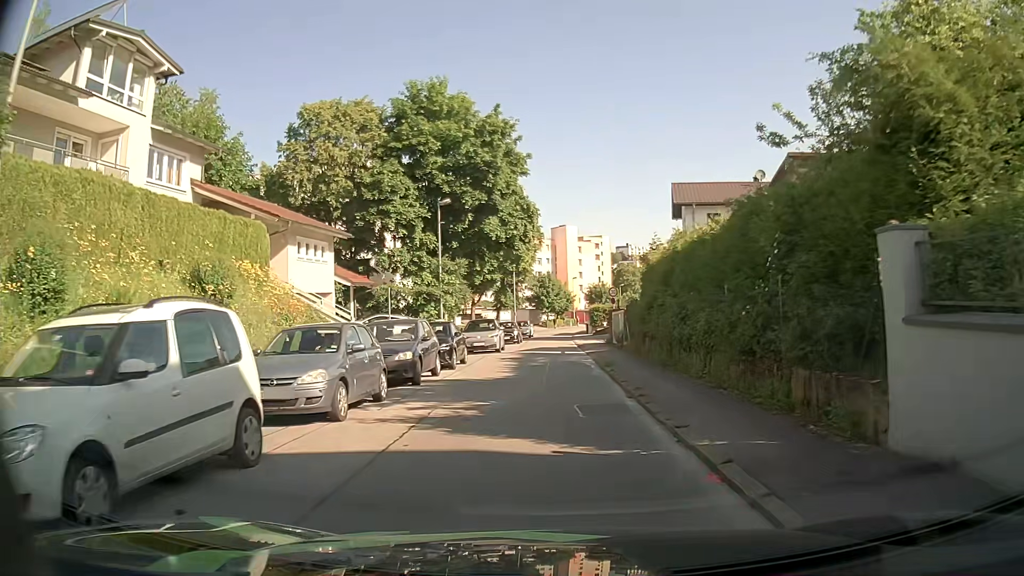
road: residential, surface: asphalt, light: Day
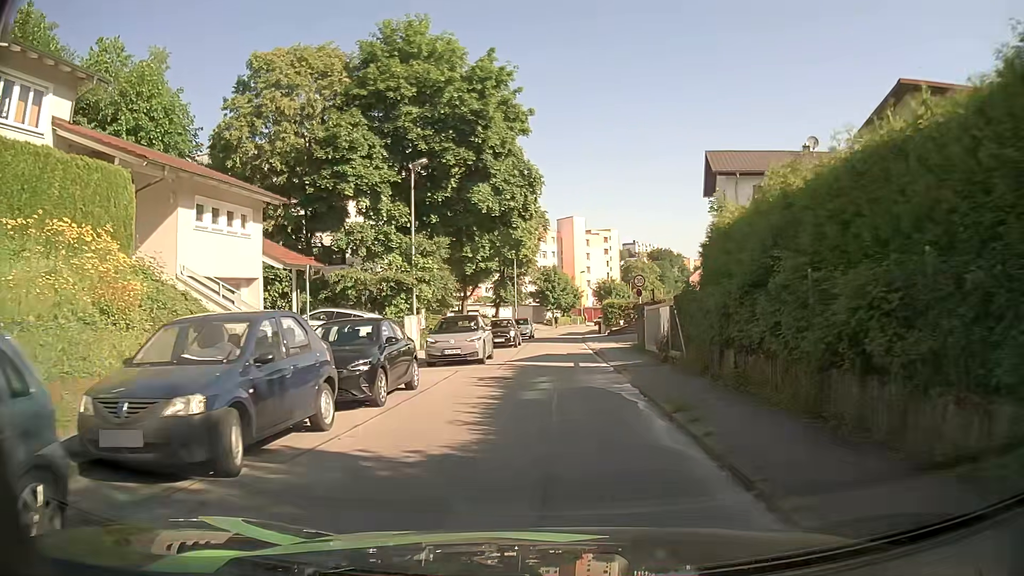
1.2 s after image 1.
(-0.1, +9.4) m; -1°
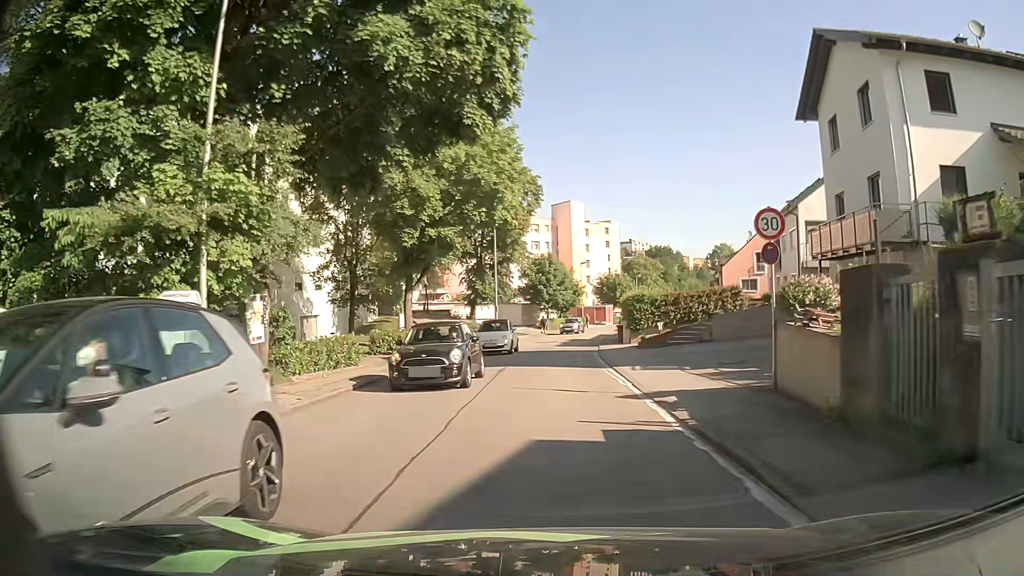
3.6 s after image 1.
(+0.1, +18.8) m; +1°
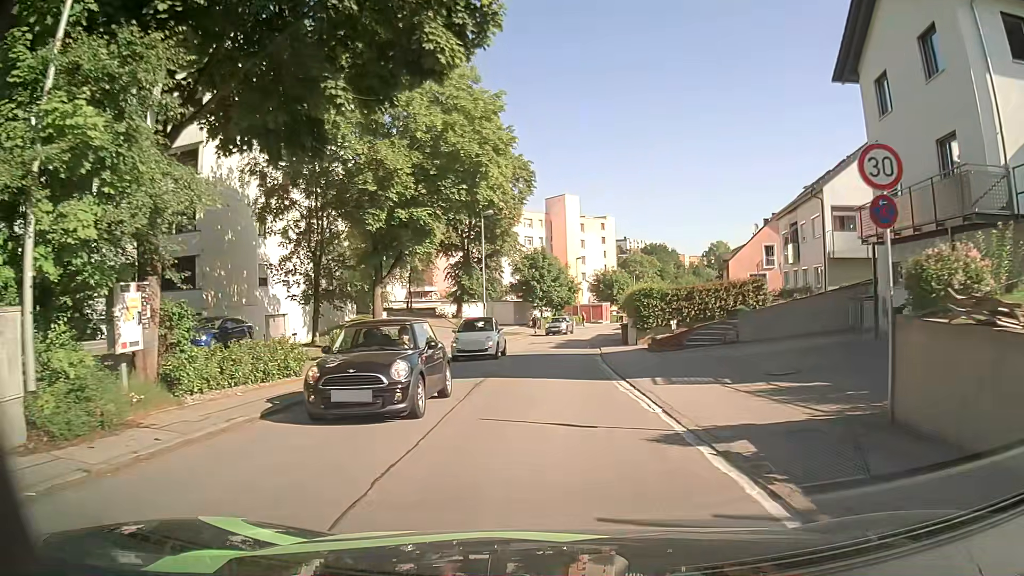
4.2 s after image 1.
(0.0, +4.7) m; 0°
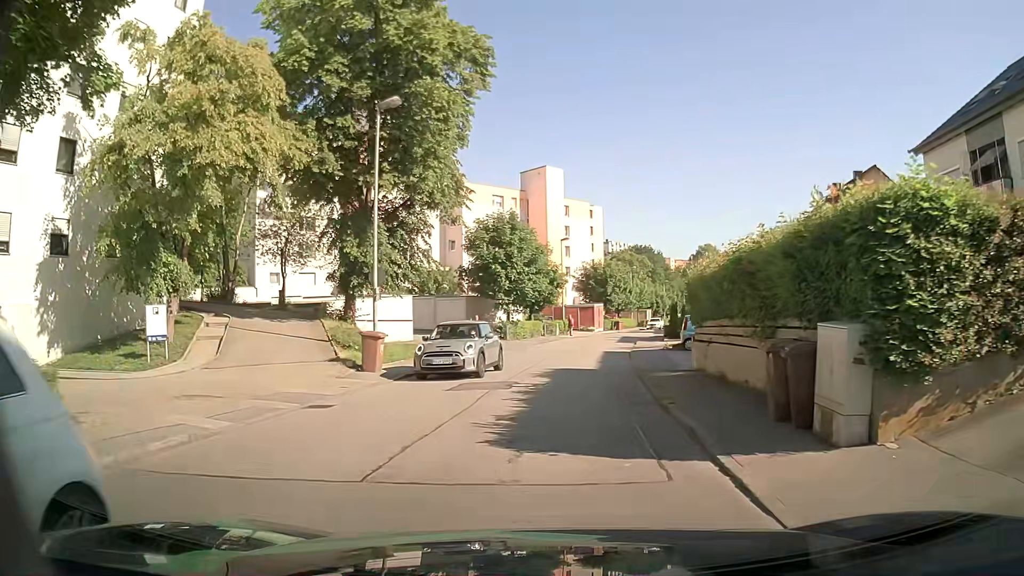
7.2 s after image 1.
(+0.4, +23.3) m; +3°
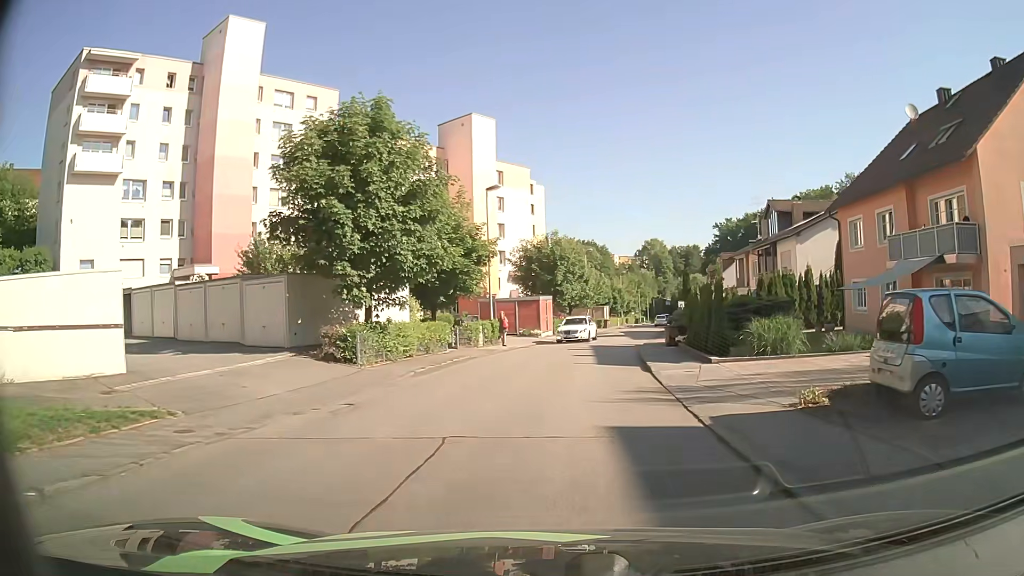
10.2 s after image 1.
(+0.5, +22.3) m; +4°
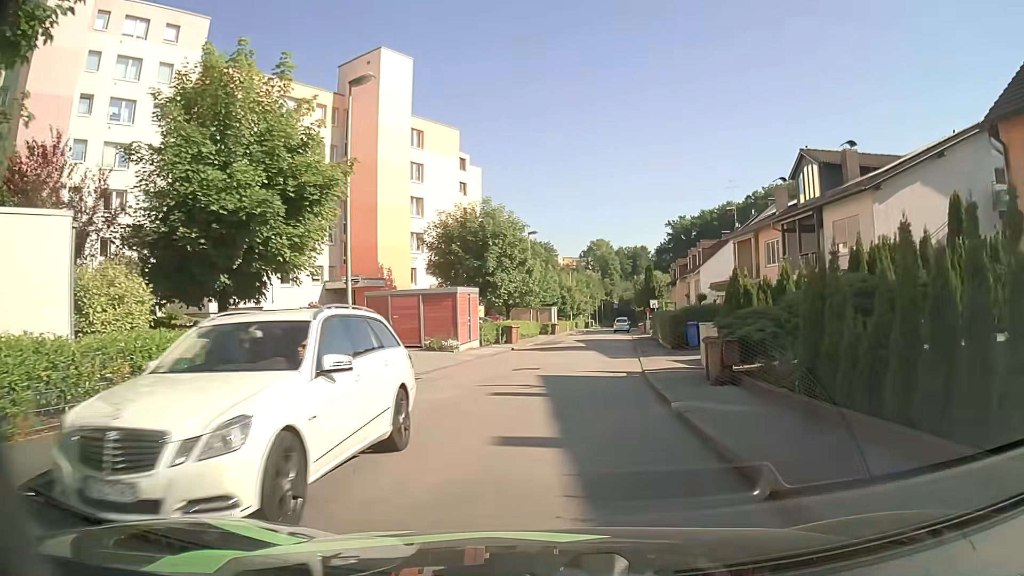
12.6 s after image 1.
(+0.6, +16.7) m; +5°
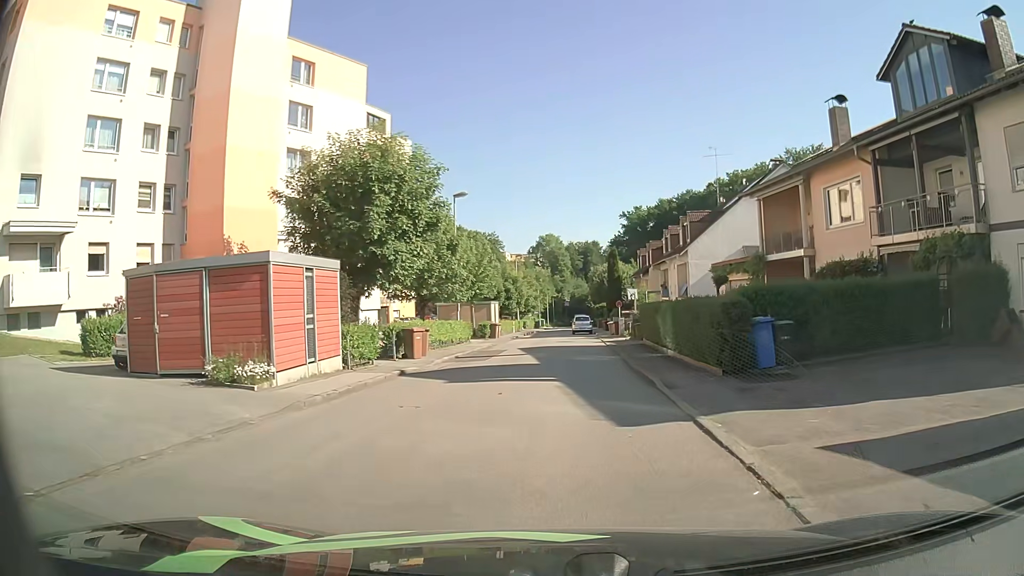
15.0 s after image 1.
(+0.6, +15.7) m; +4°
(0, +10) (+1, +20) (+1, +30) (0, +40) (0, +50) (0, +60) (0, +70) (+1, +80) (+2, +90) (+2, +100) m
